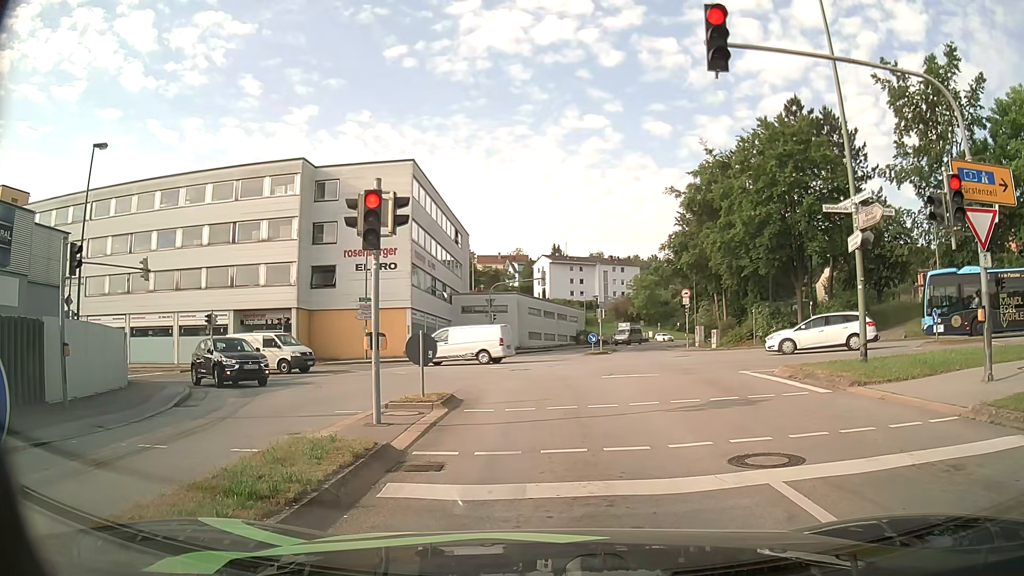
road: tertiary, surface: asphalt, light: Day
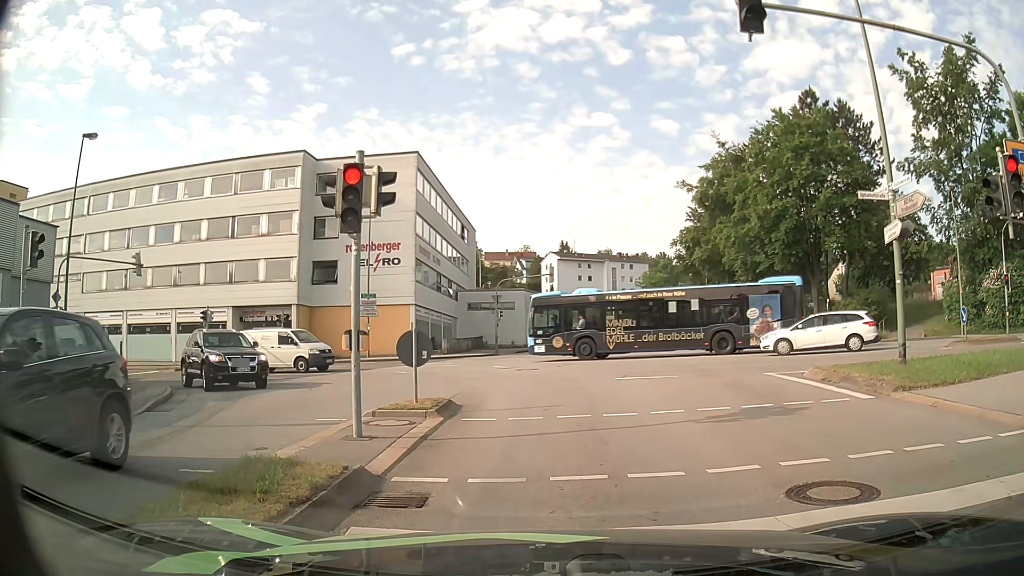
(0.0, +1.4) m; 0°
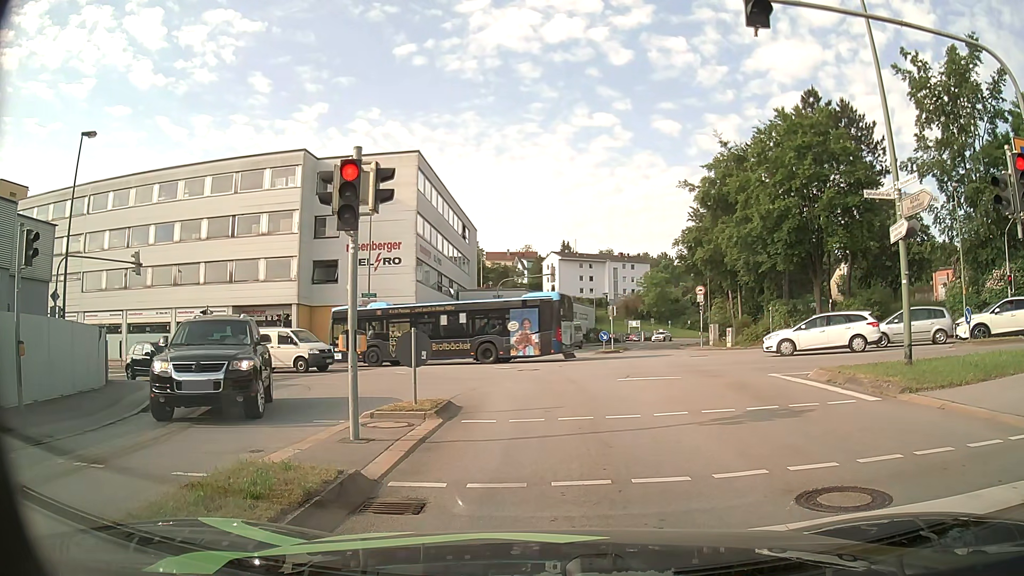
(0.0, +0.3) m; 0°
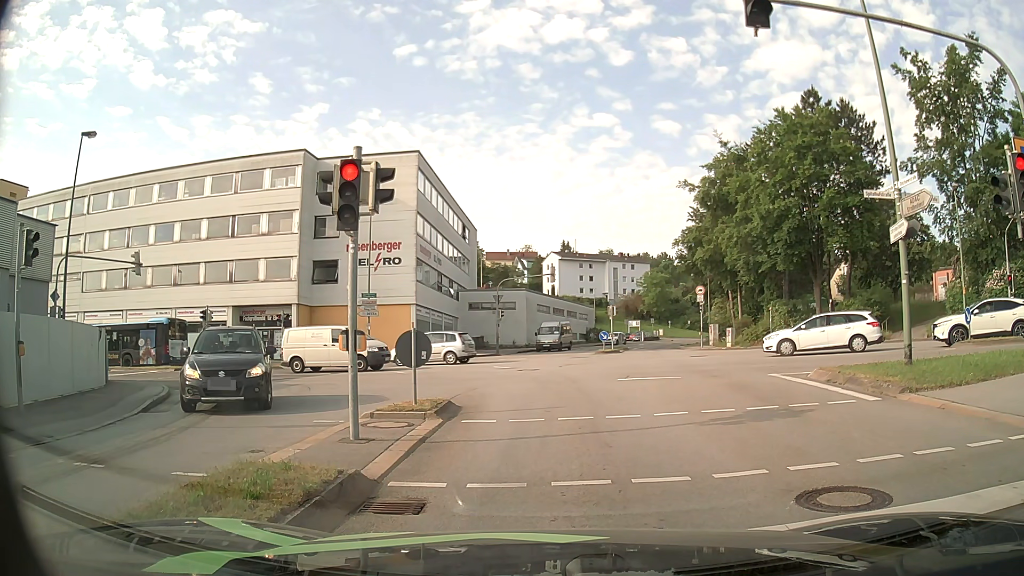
(0.0, +0.1) m; 0°
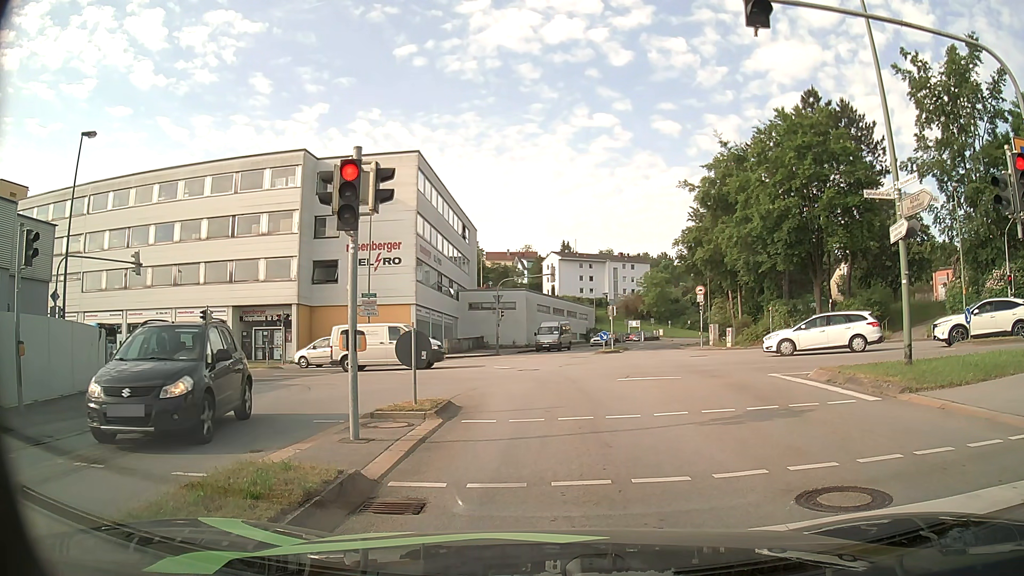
(0.0, 0.0) m; 0°
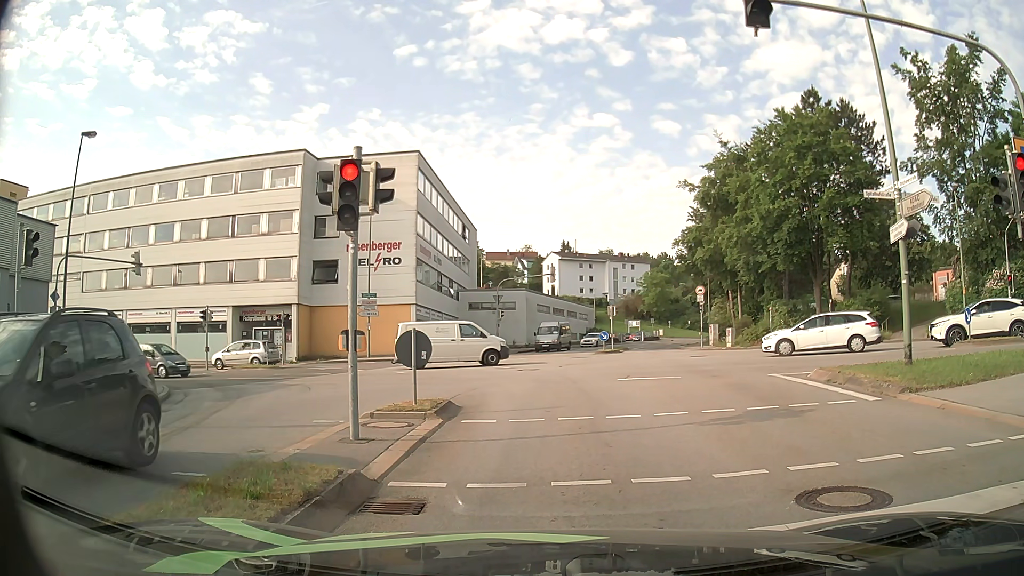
(0.0, 0.0) m; 0°
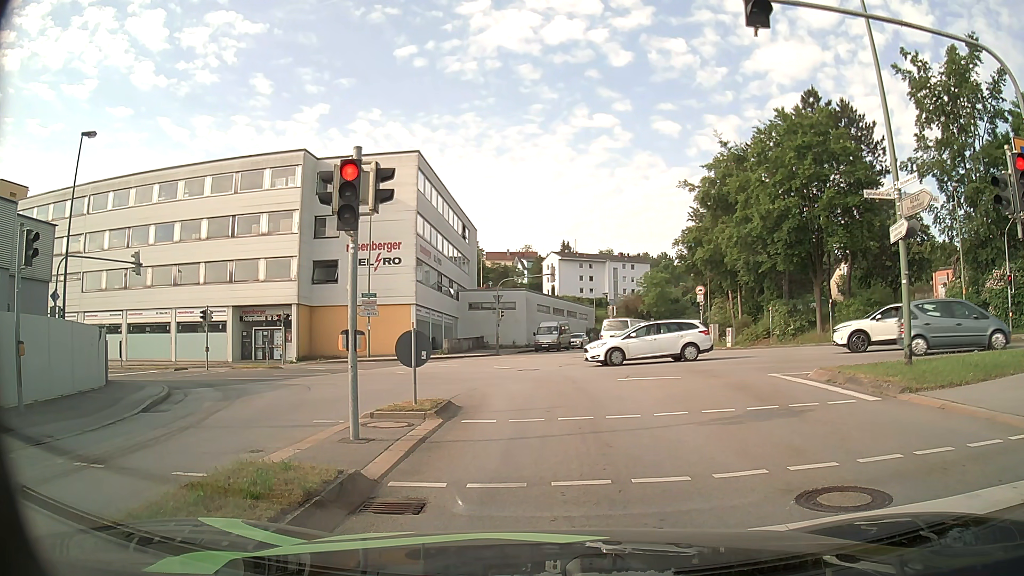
(0.0, 0.0) m; 0°
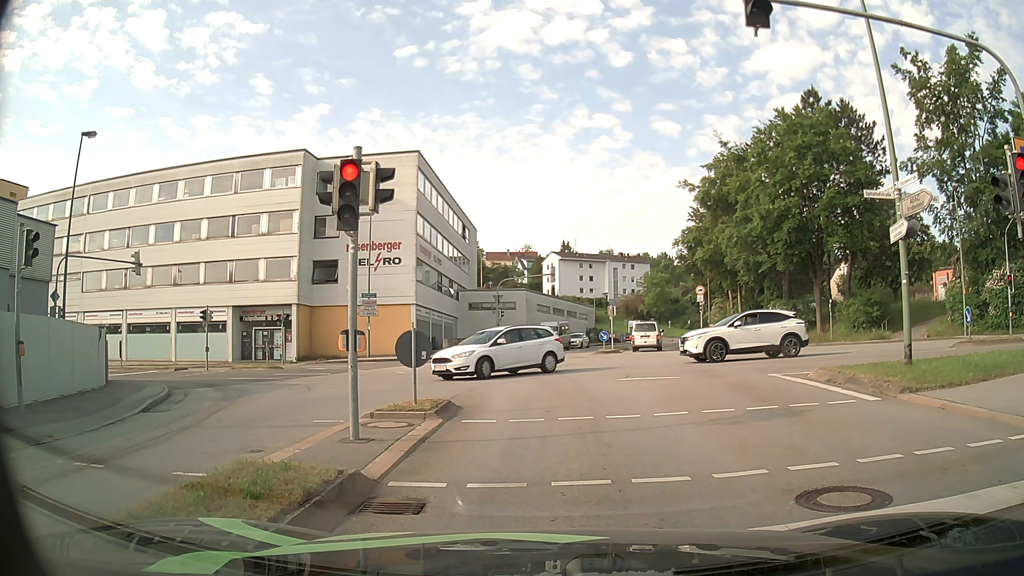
(0.0, 0.0) m; 0°
